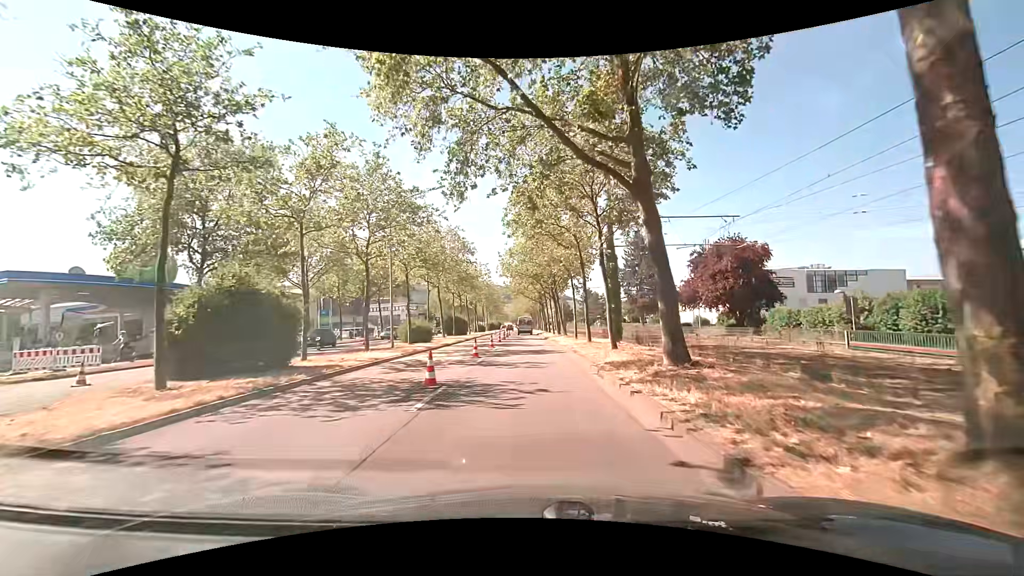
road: primary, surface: asphalt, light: Day
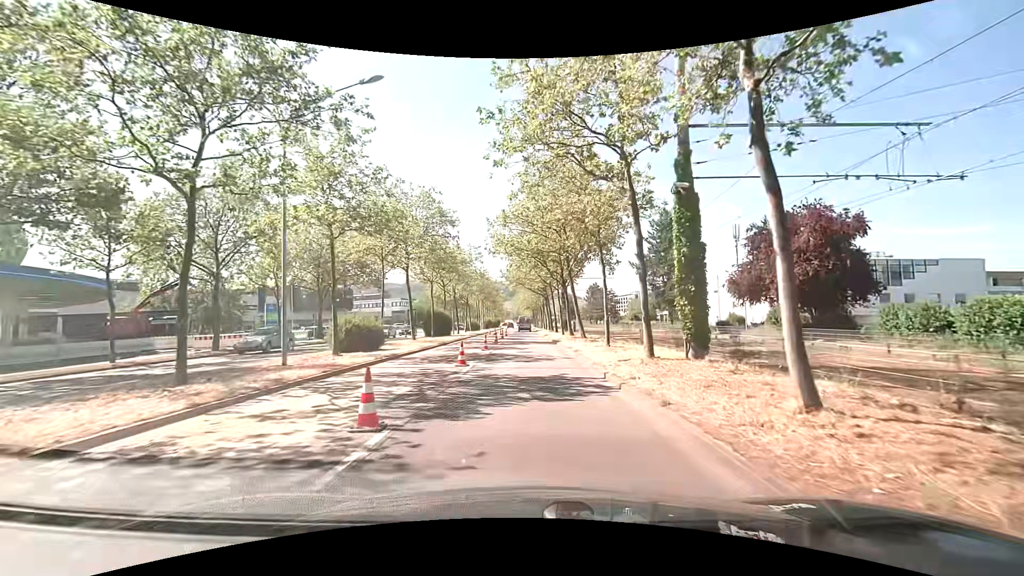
(0.0, +13.5) m; 0°
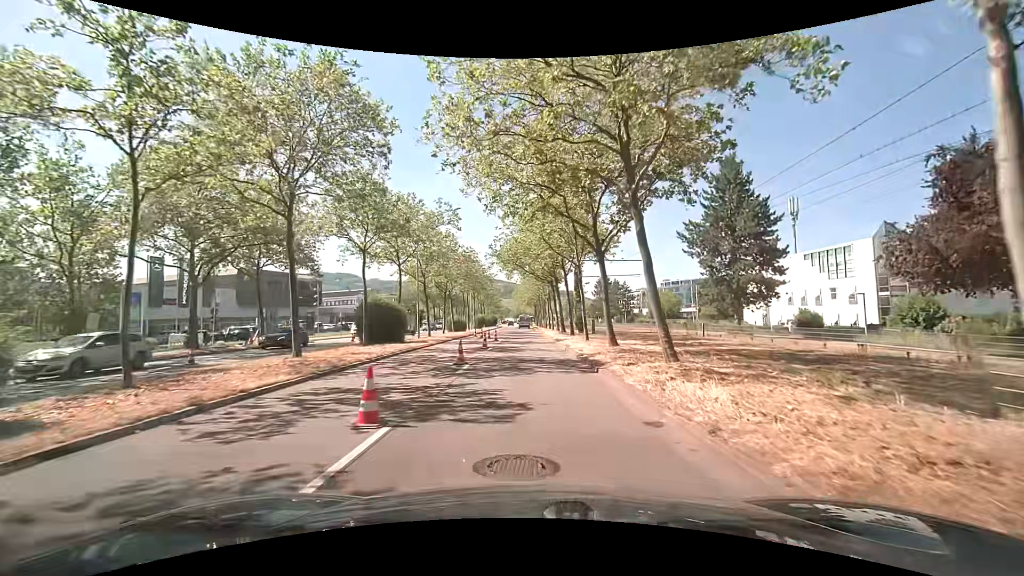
(-0.1, +18.1) m; 0°
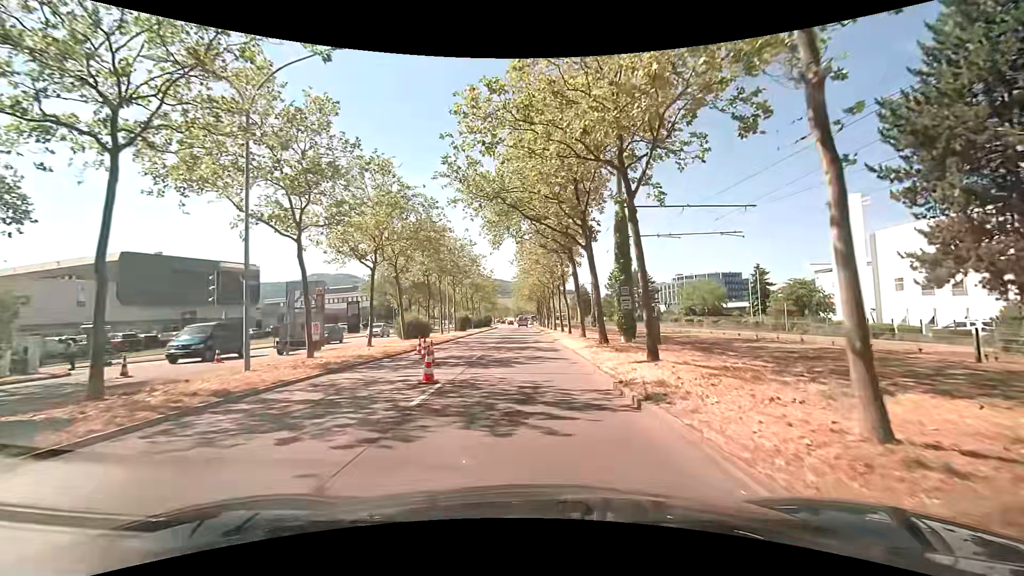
(-0.2, +23.0) m; -2°
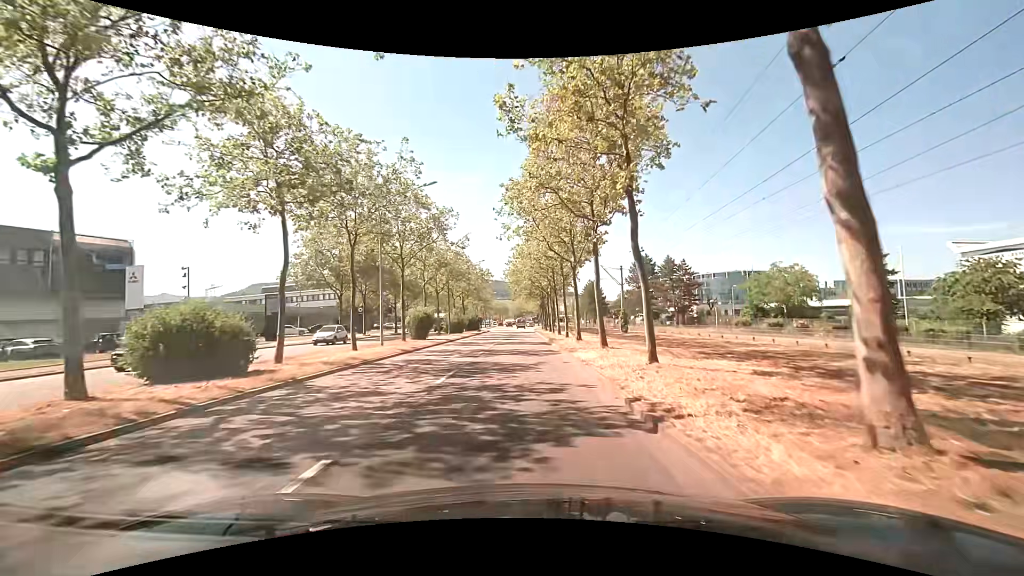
(+0.5, +24.6) m; +1°
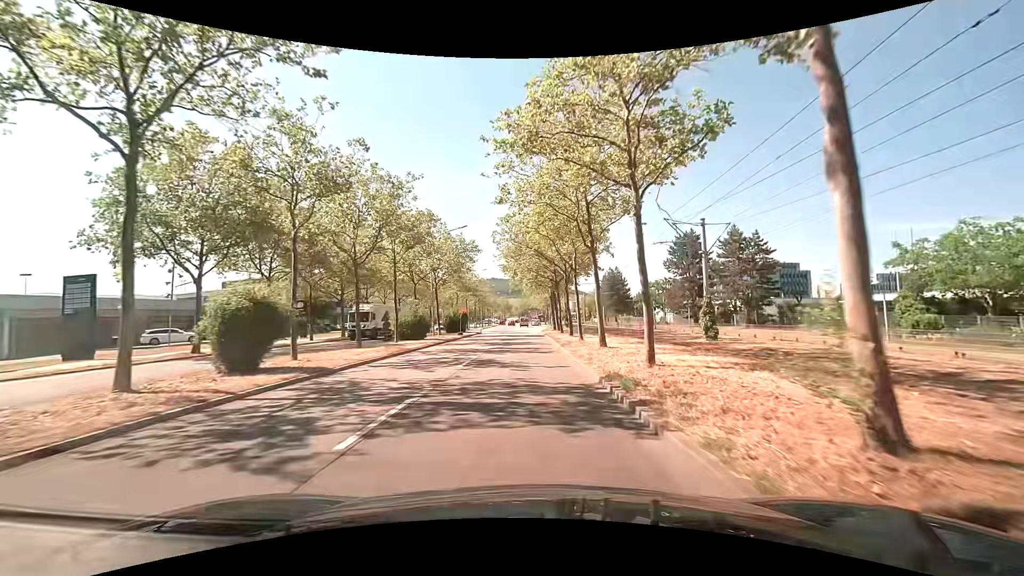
(-0.2, +24.3) m; -1°
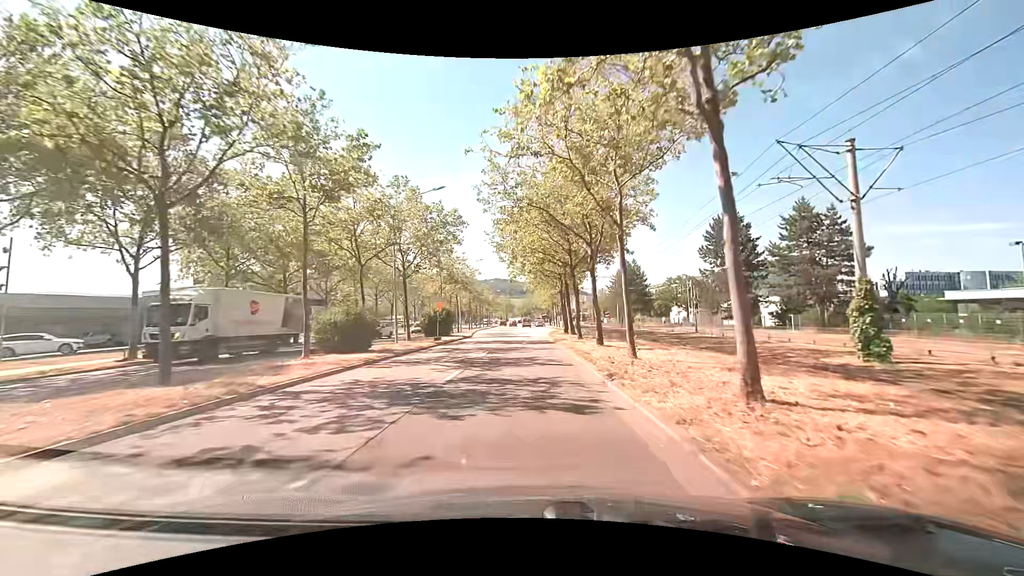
(-0.1, +13.5) m; 0°
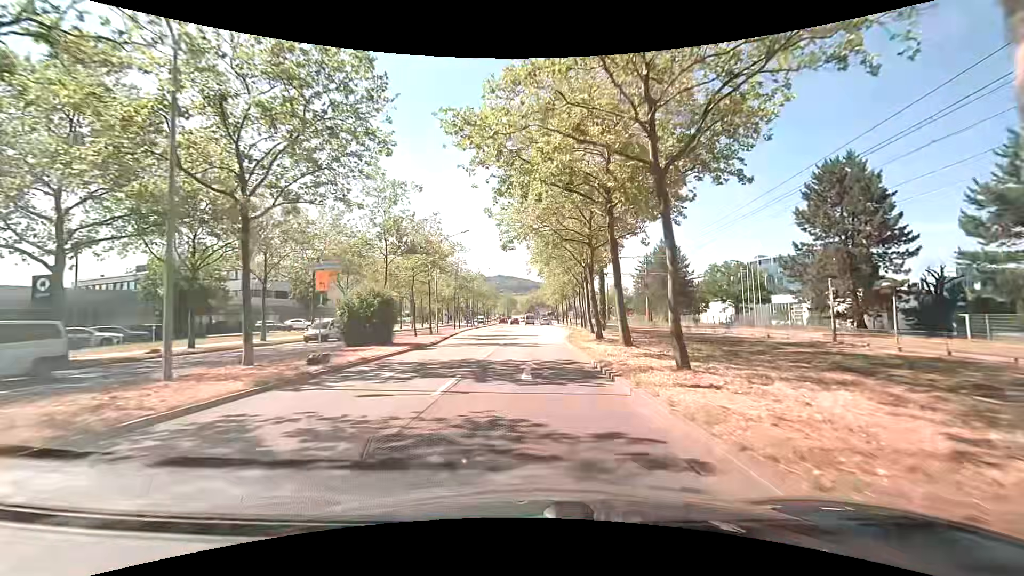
(-0.2, +19.9) m; -1°
(0, +10) (0, +20) (0, +30) (0, +40) (+1, +50) (+1, +60) (+1, +70) (+1, +80) (+2, +90) (+2, +100) m
